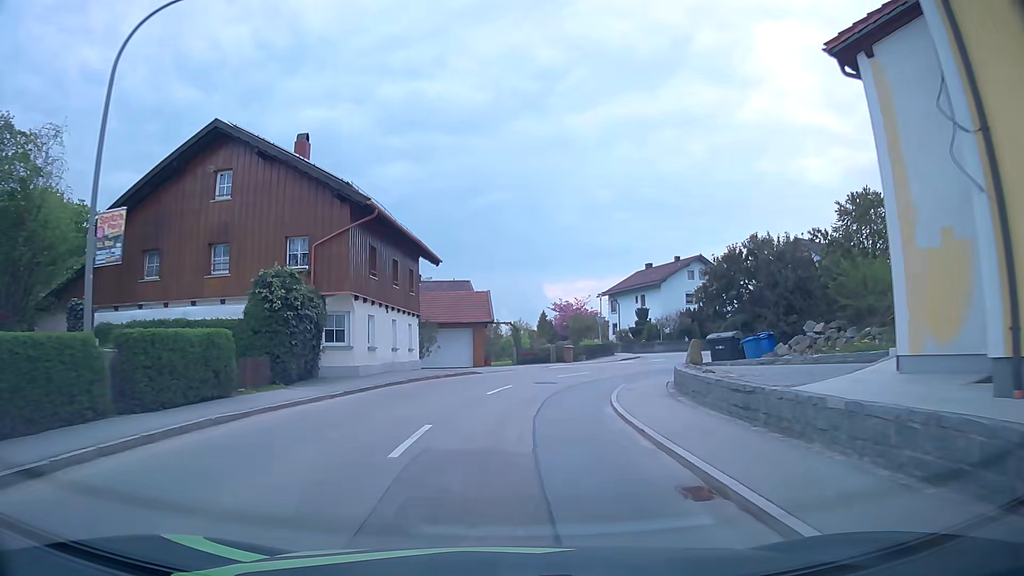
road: secondary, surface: asphalt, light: Day
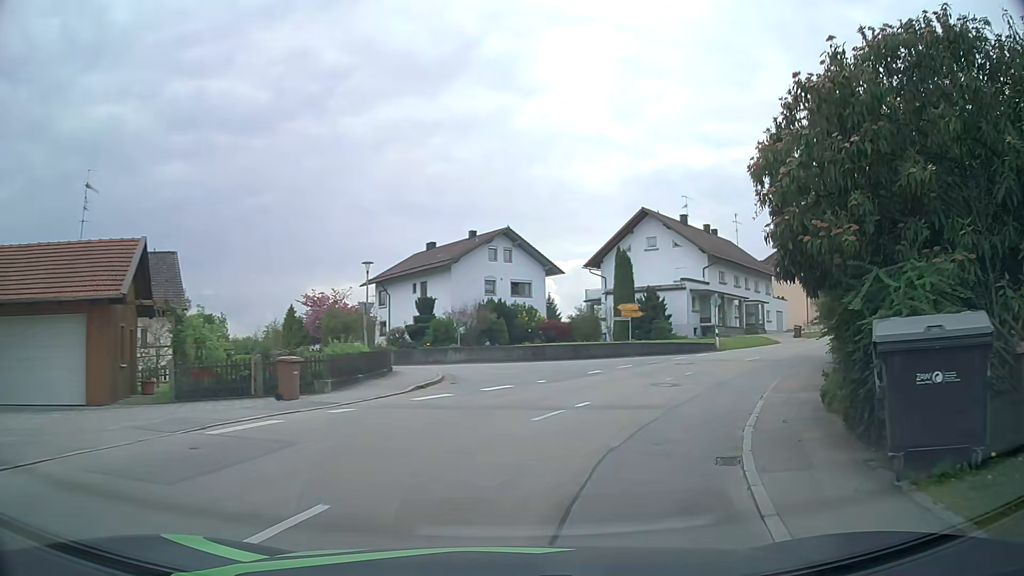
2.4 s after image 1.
(+2.1, +21.5) m; +19°
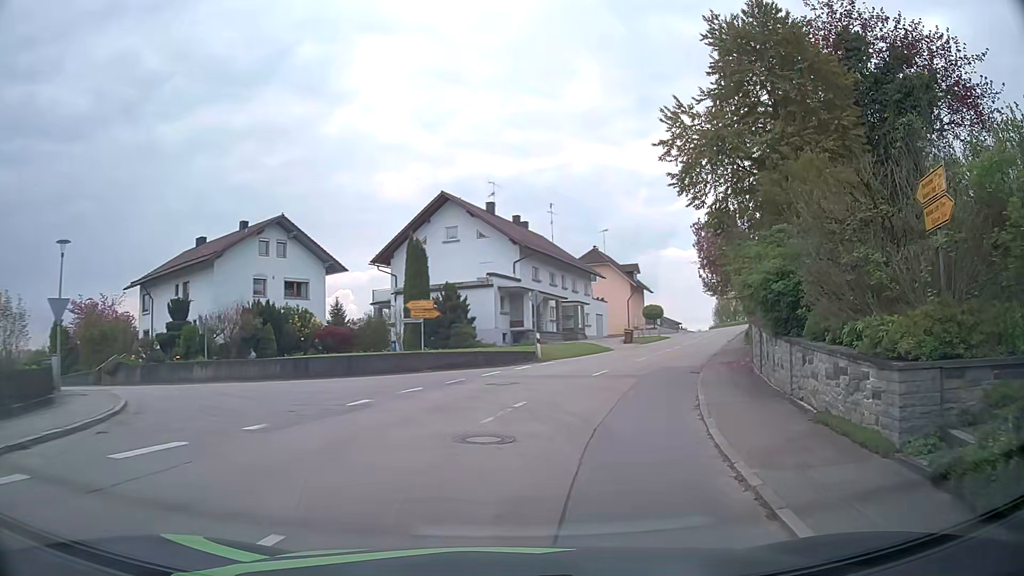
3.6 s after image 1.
(+1.4, +9.0) m; +17°
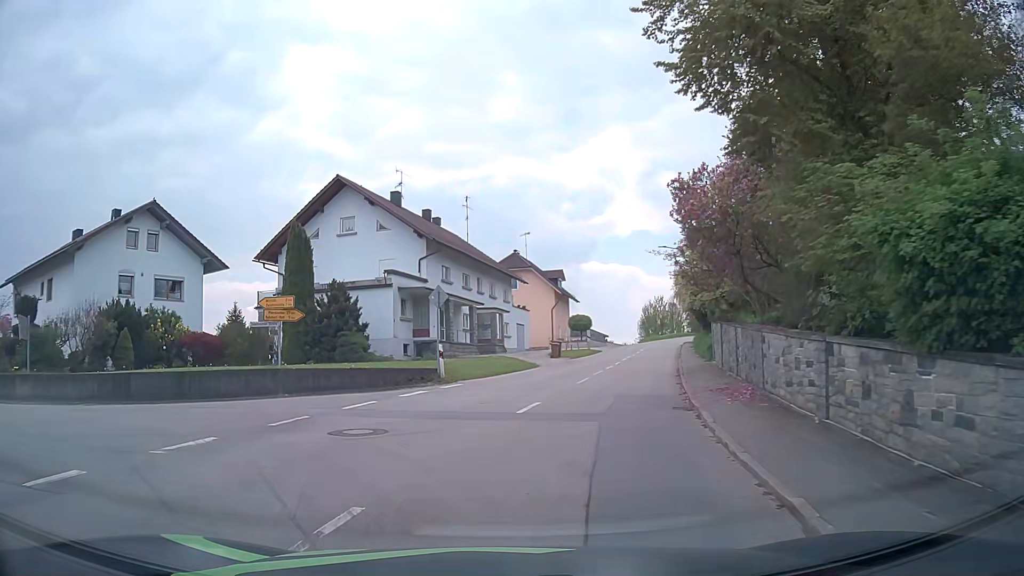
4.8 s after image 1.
(+0.8, +7.6) m; +9°
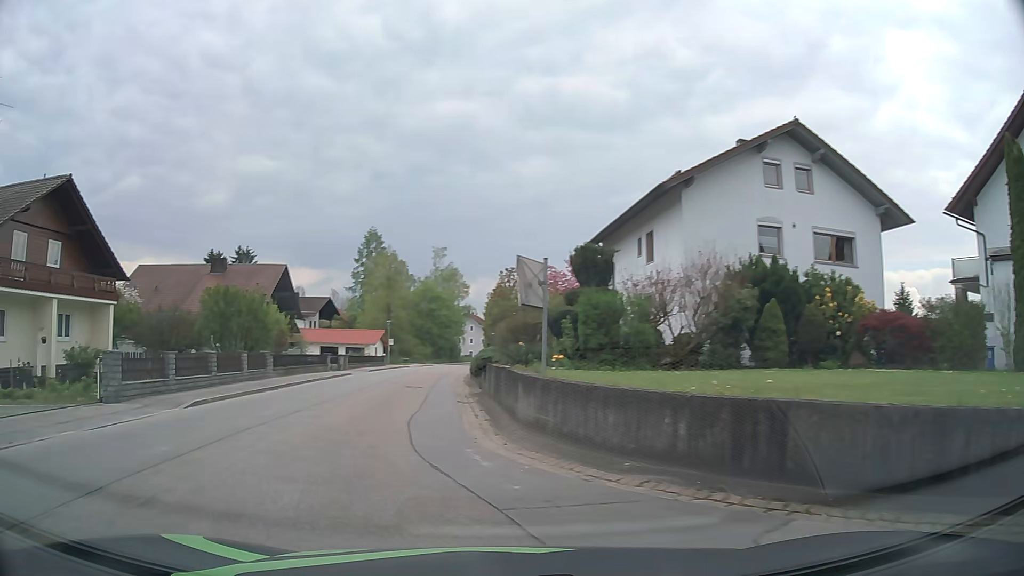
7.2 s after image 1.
(-5.7, +12.1) m; -57°
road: tertiary
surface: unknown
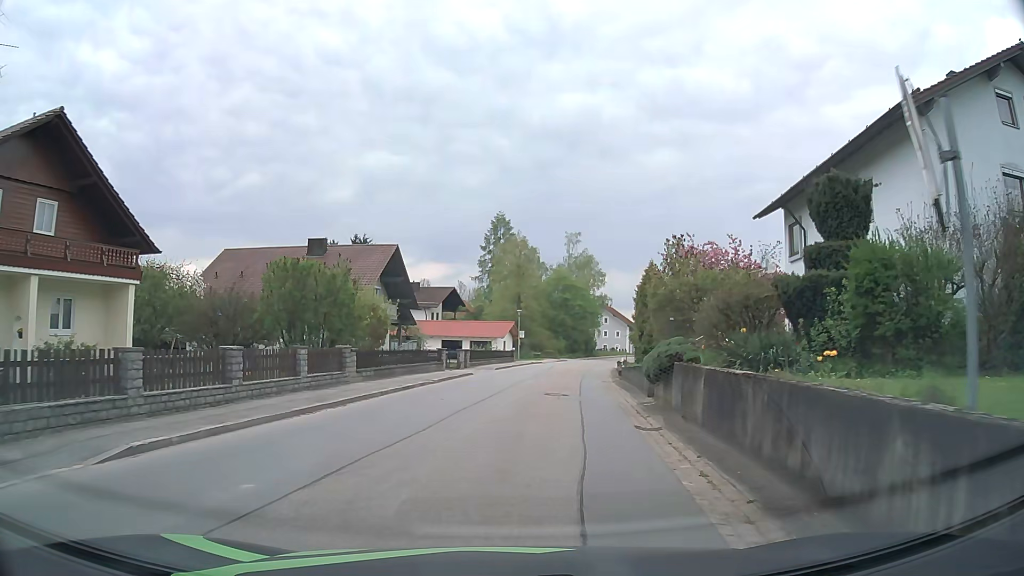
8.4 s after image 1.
(-1.1, +8.4) m; -10°
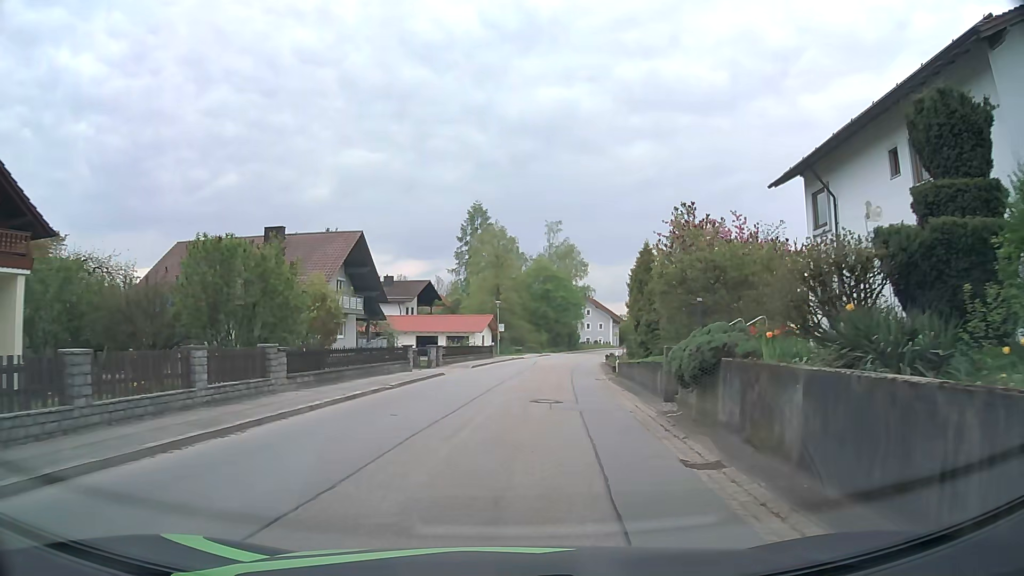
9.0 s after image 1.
(0.0, +4.9) m; +1°
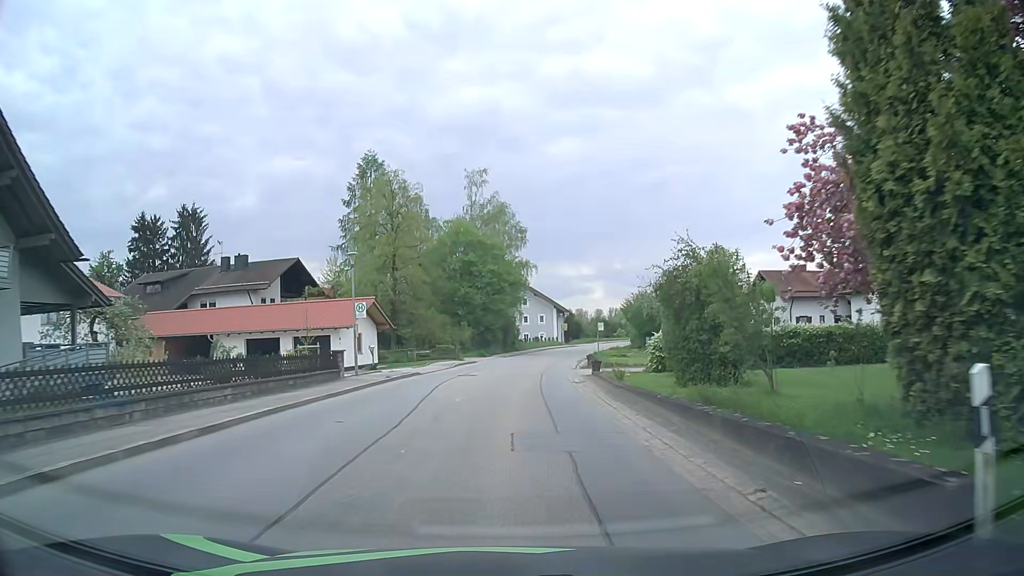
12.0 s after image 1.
(+1.9, +30.4) m; +6°
(0, +10) (0, +20) (+1, +30) (+2, +40) (+3, +50) (+5, +60) (+7, +70) (+9, +79) (+11, +89) (+14, +99) m
